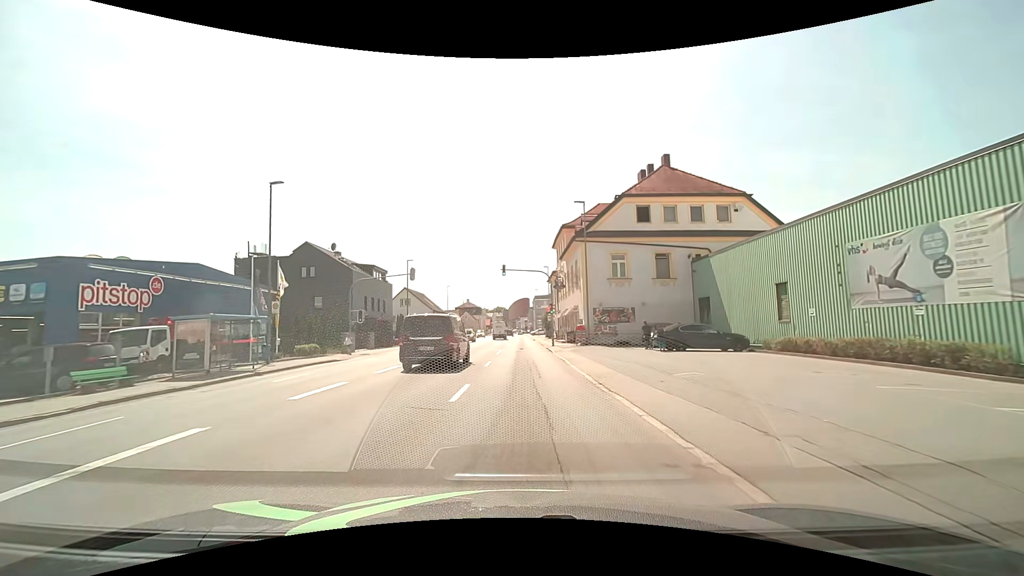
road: tertiary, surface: asphalt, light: Day
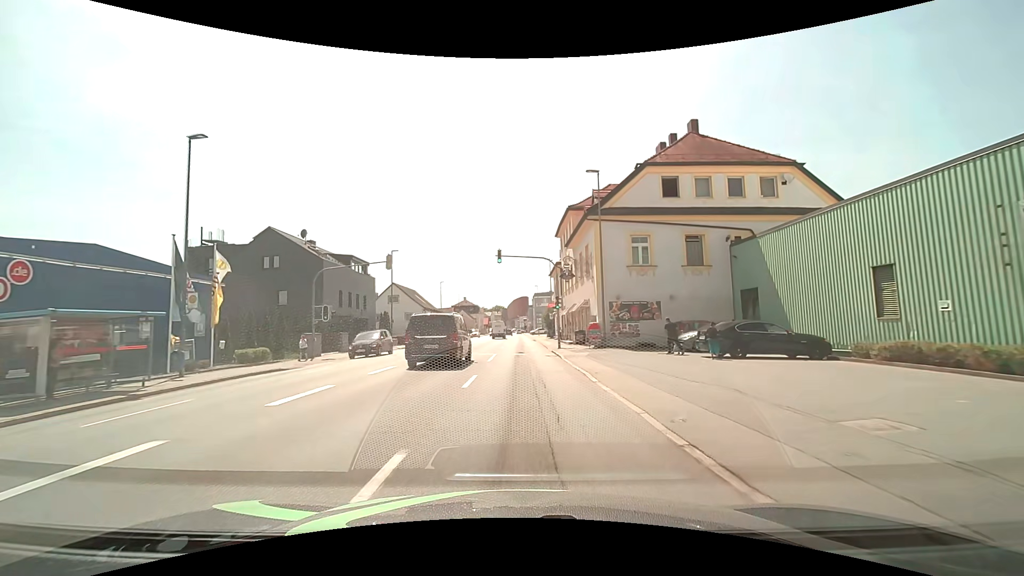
(0.0, +6.9) m; 0°
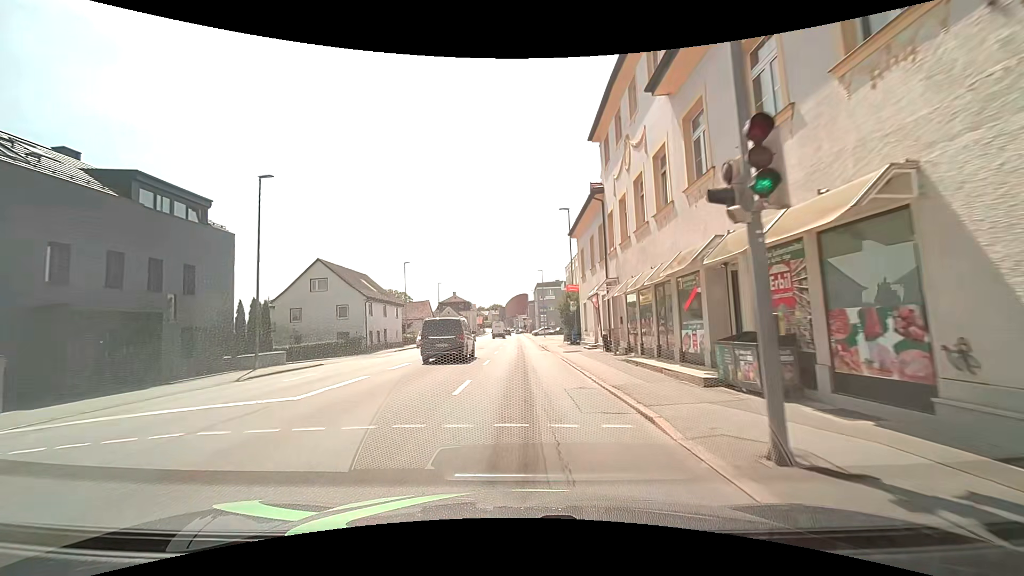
(+0.3, +26.9) m; 0°
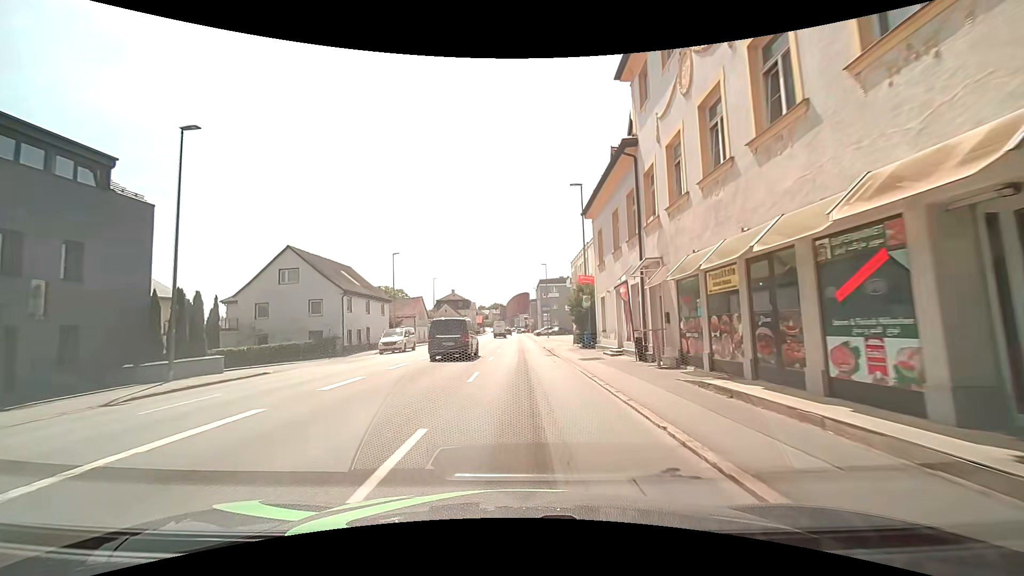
(0.0, +6.5) m; 0°
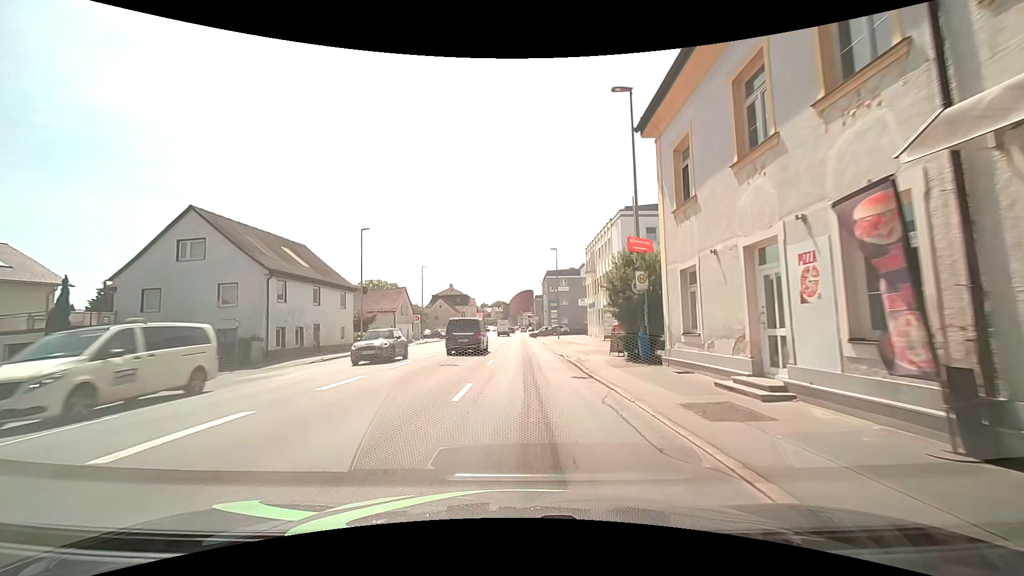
(0.0, +12.6) m; 0°
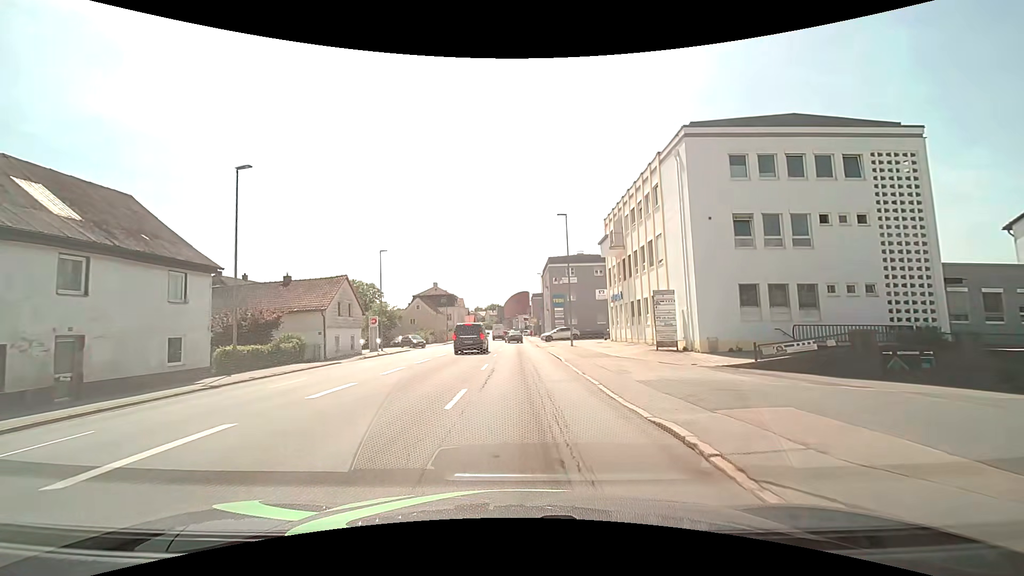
(+0.1, +18.3) m; 0°
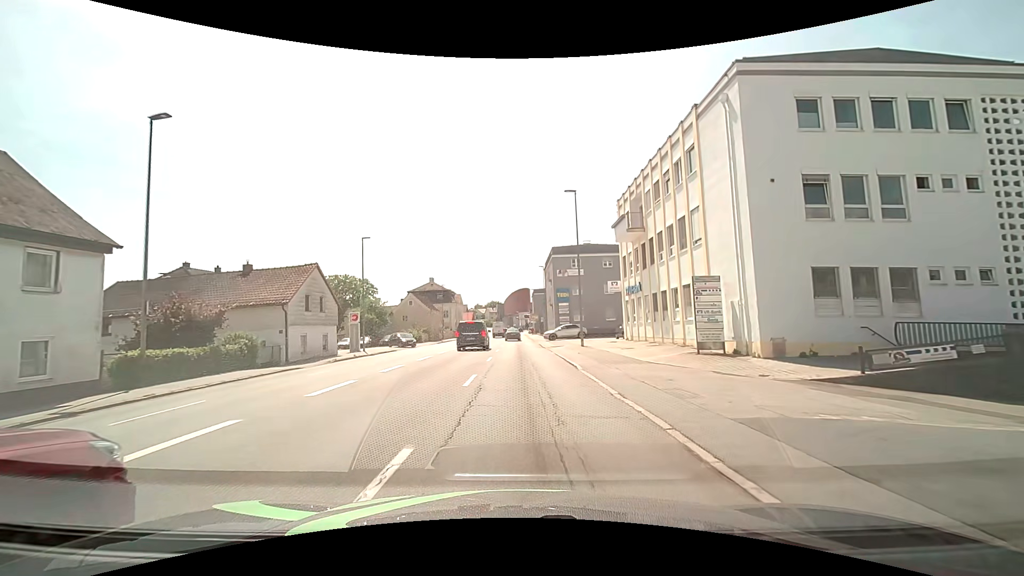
(0.0, +5.9) m; 0°
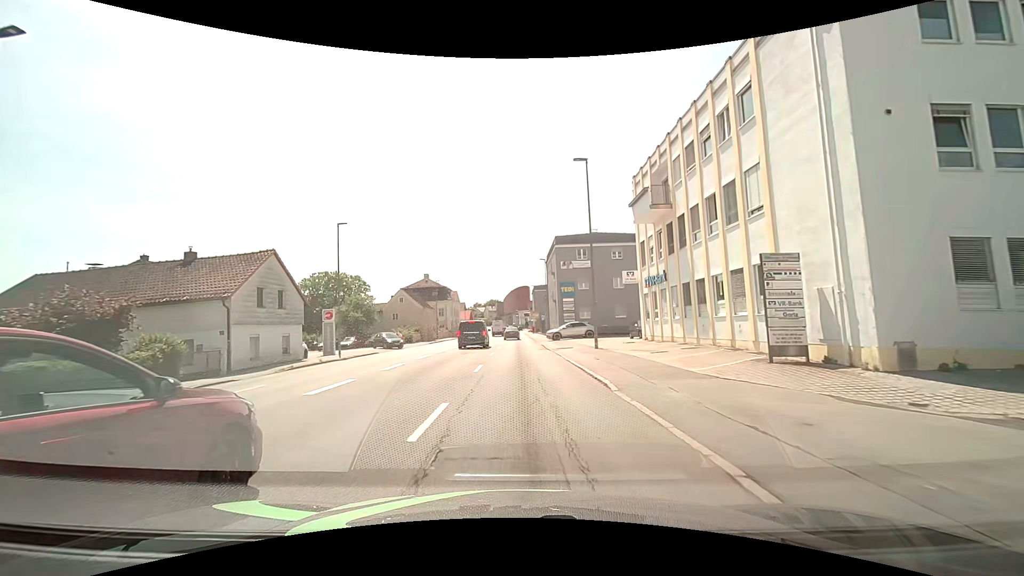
(0.0, +5.9) m; 0°
(0, +10) (0, +20) (0, +30) (0, +40) (0, +50) (0, +60) (0, +70) (0, +80) (-1, +90) (-1, +100) m
